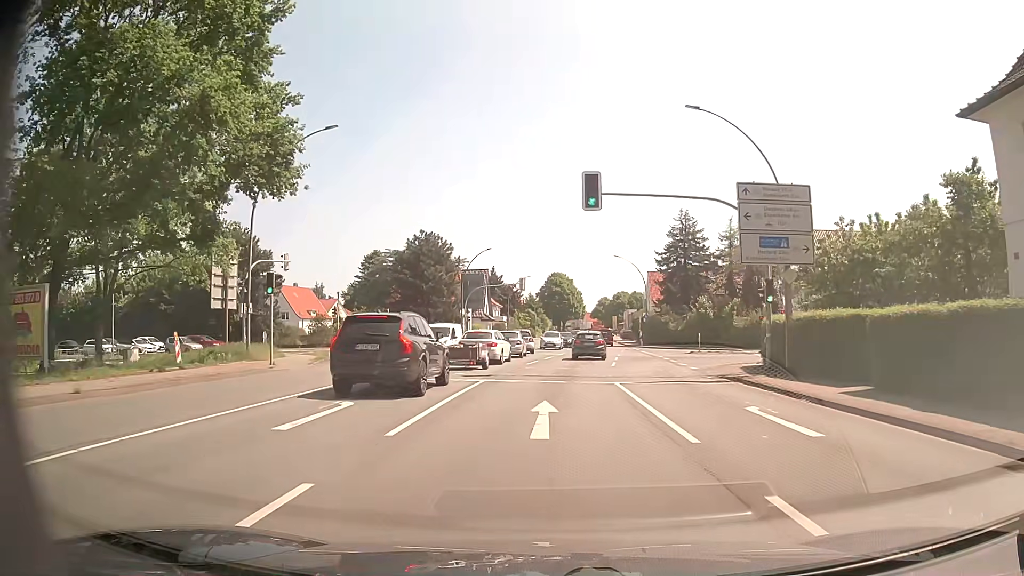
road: primary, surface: asphalt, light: Day
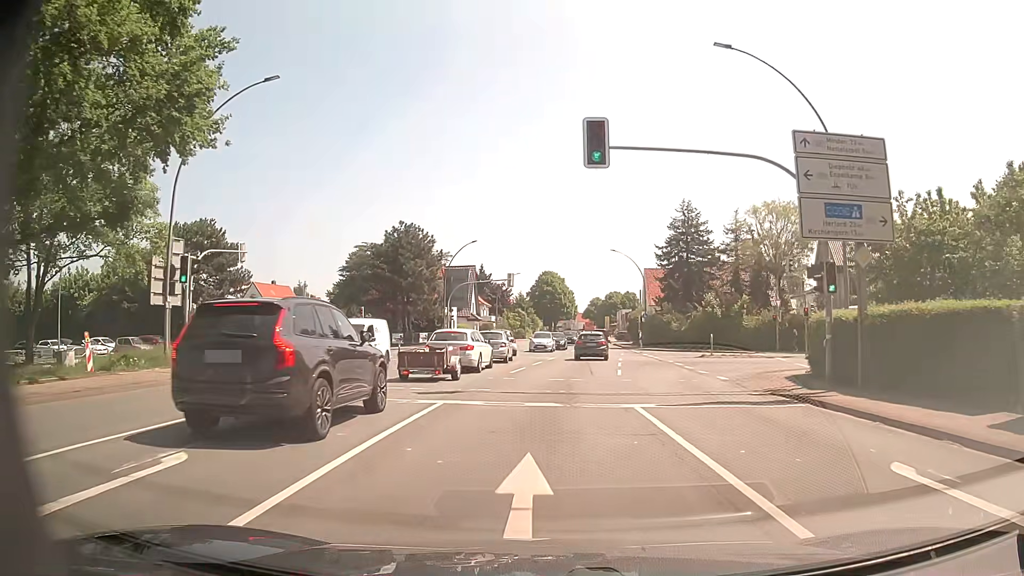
(+0.1, +6.0) m; +1°
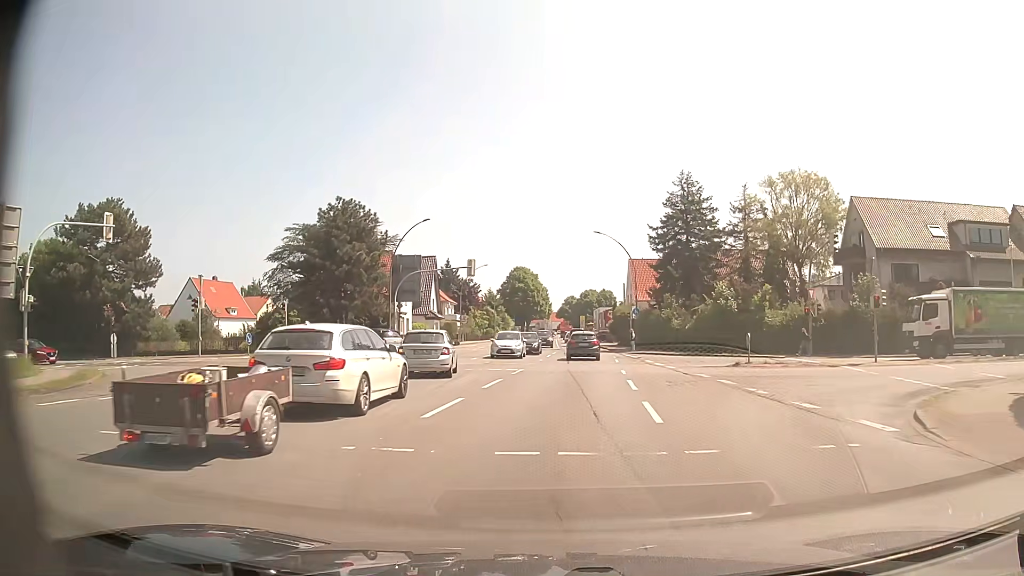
(+0.3, +12.4) m; +3°
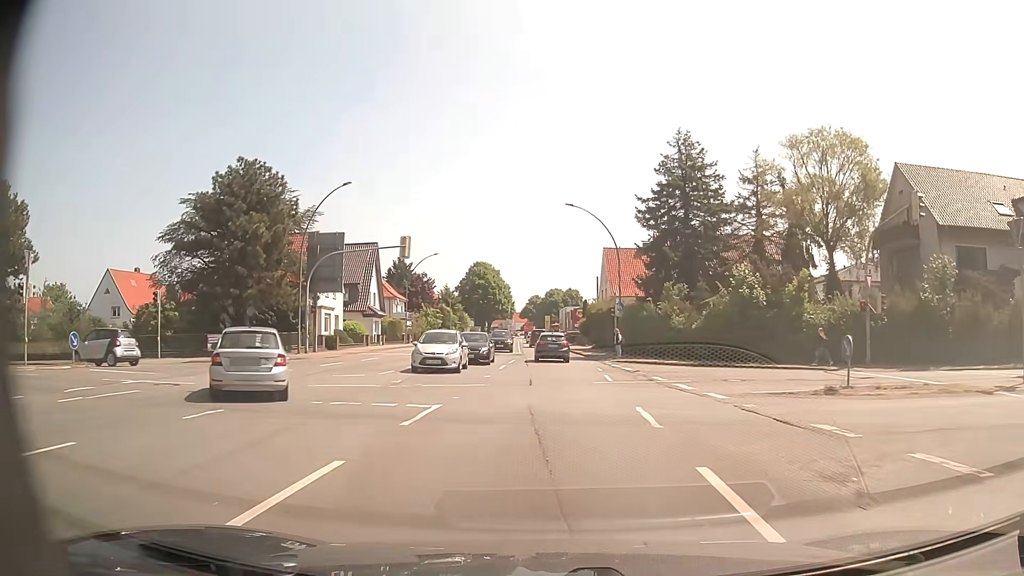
(+0.3, +12.7) m; +3°
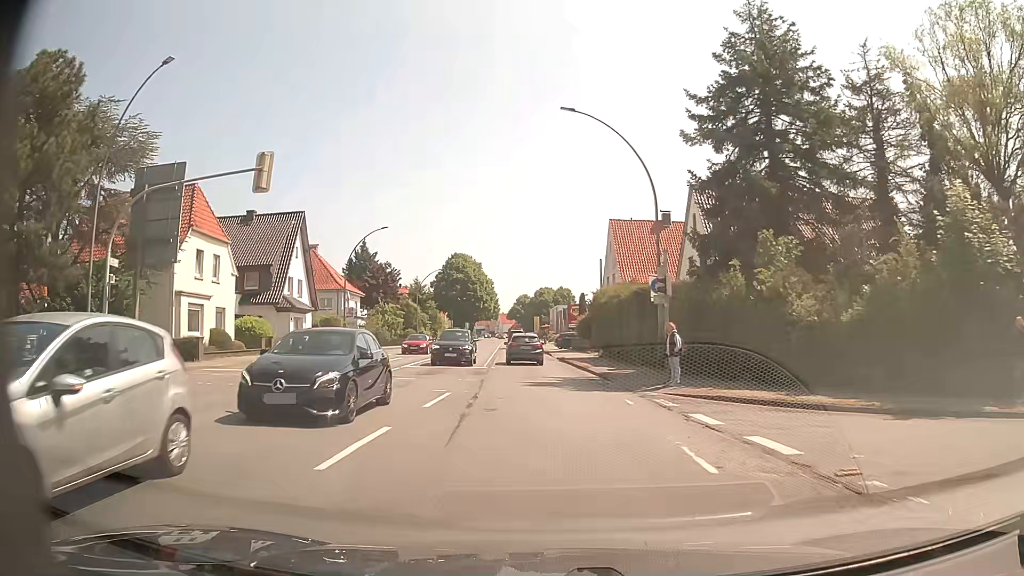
(+0.4, +19.6) m; +1°
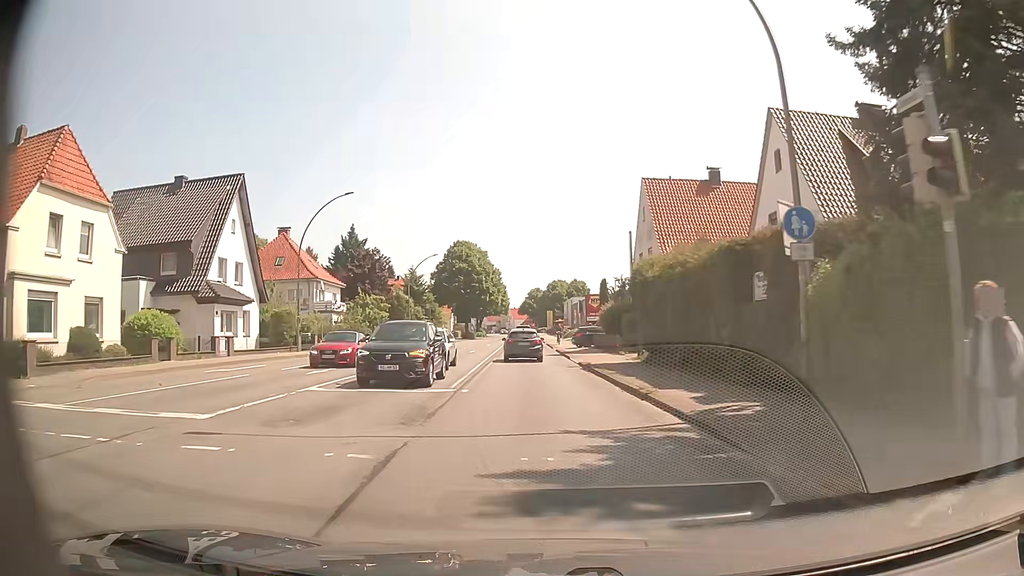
(-0.2, +13.3) m; -1°
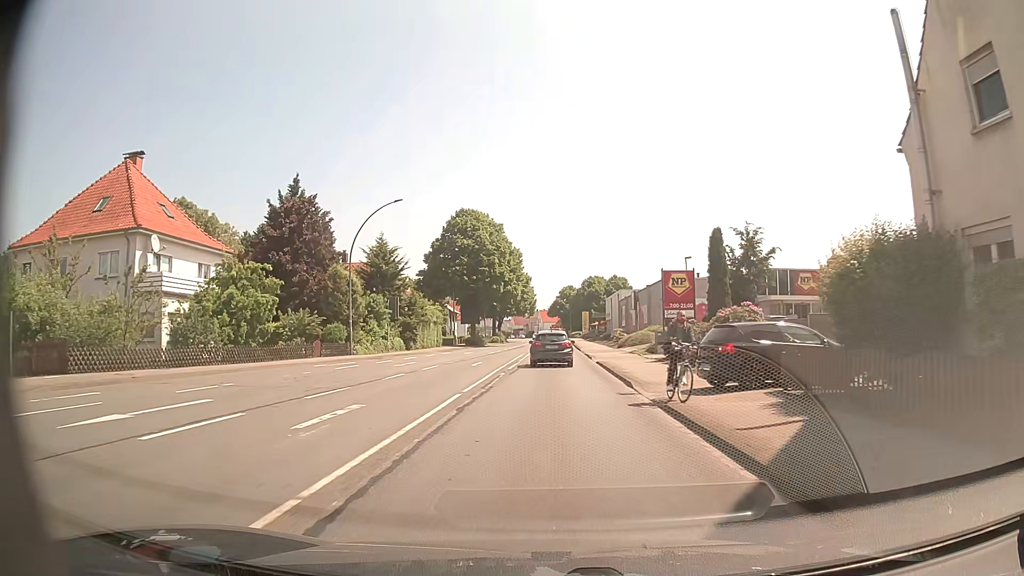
(-1.0, +33.7) m; -3°
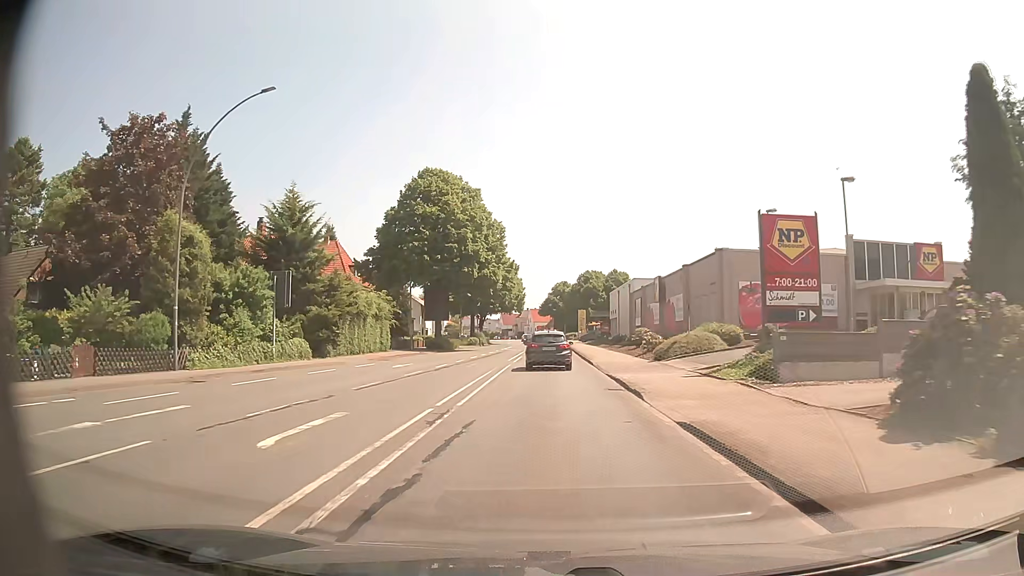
(+0.2, +21.2) m; +1°
(0, +10) (0, +20) (0, +30) (0, +40) (0, +50) (0, +60) (+1, +70) (+1, +80) (+1, +90) (+1, +100) m
